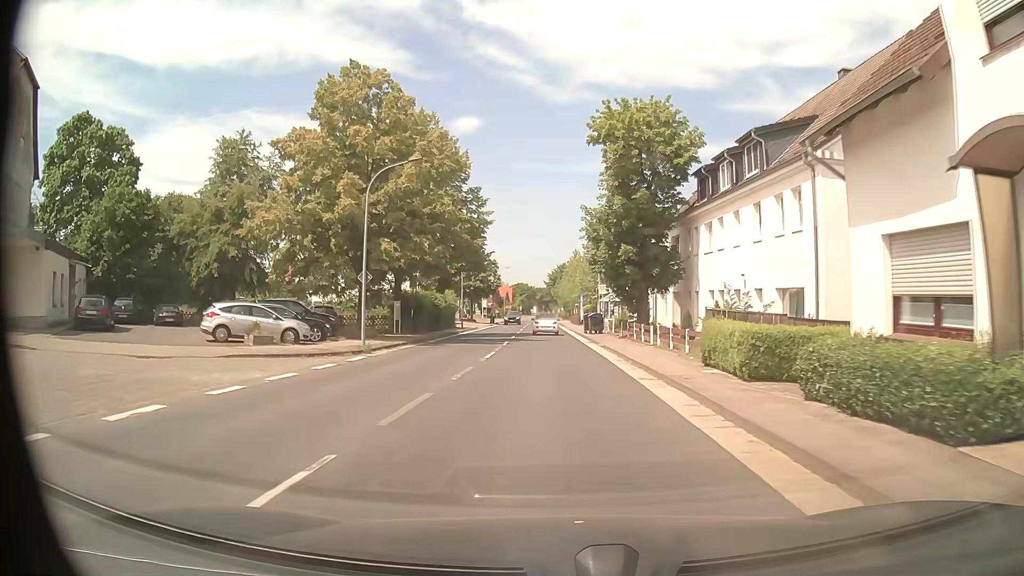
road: secondary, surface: asphalt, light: Day
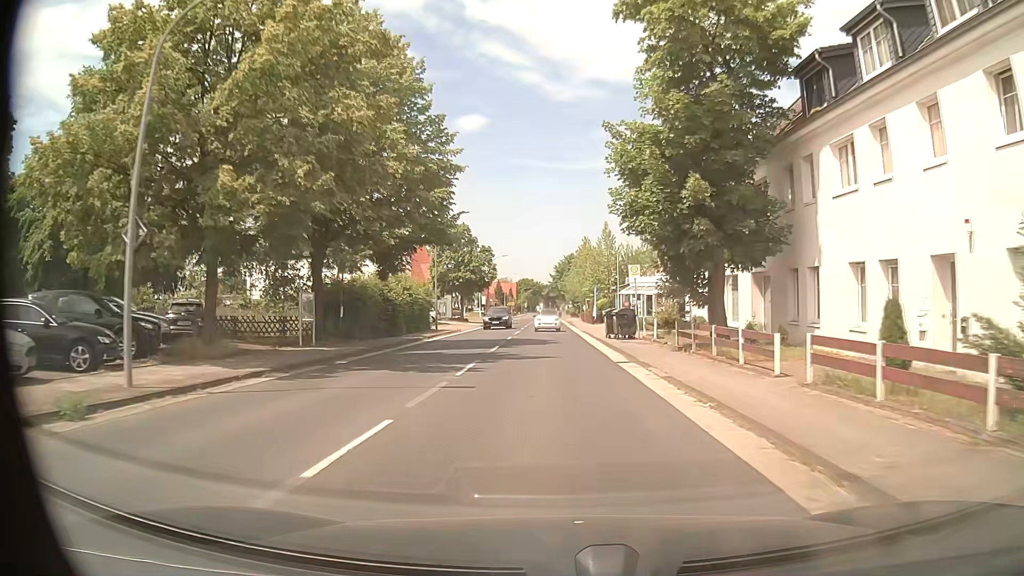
(0.0, +15.9) m; -1°
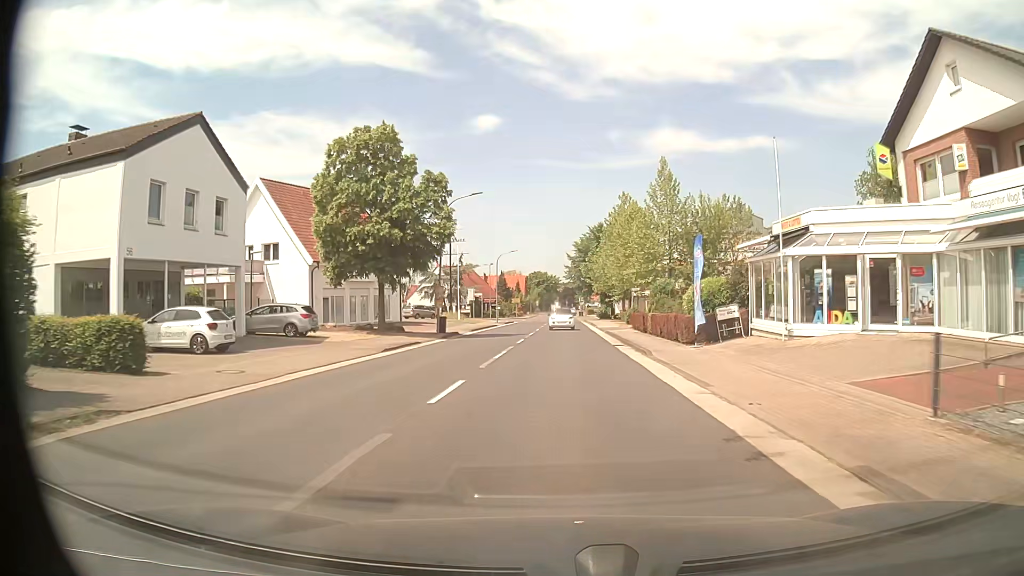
(-0.5, +41.0) m; -1°
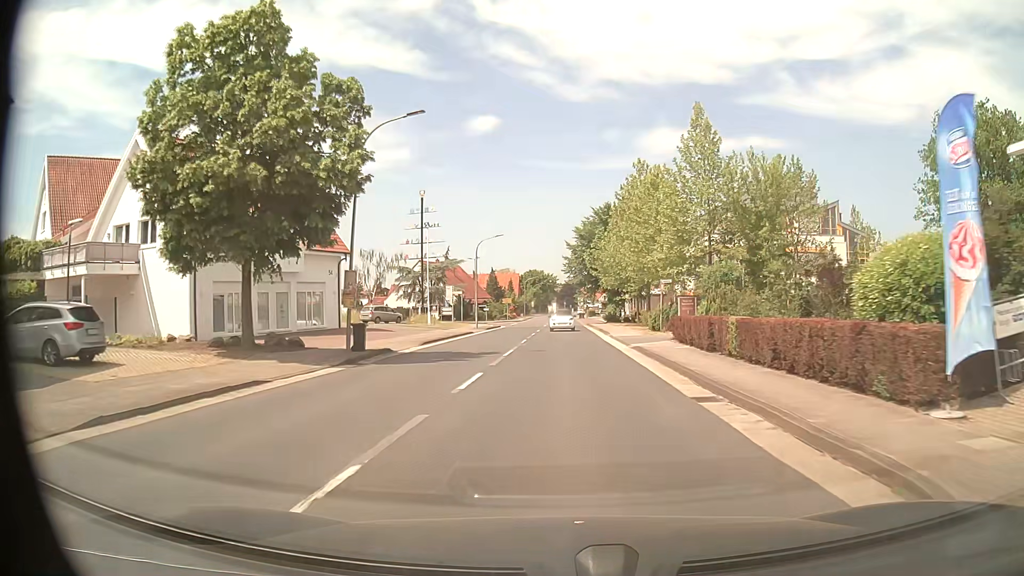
(0.0, +15.8) m; 0°
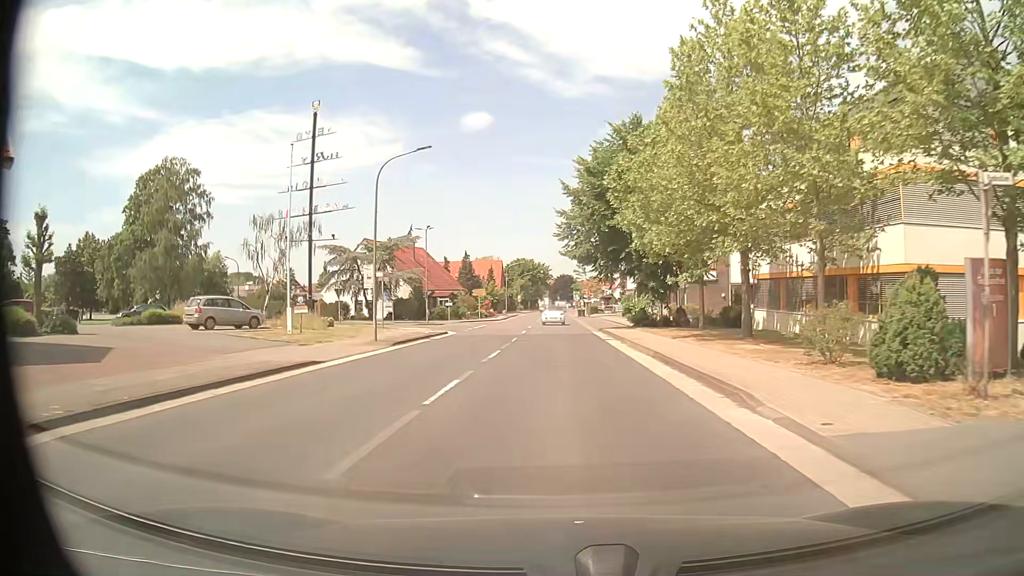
(+0.2, +29.2) m; 0°
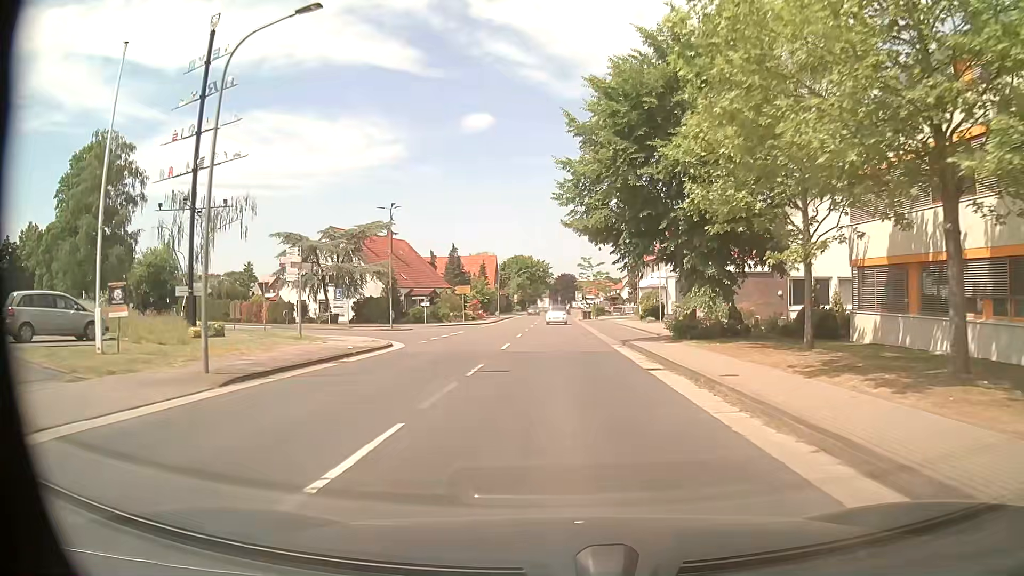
(0.0, +13.4) m; 0°
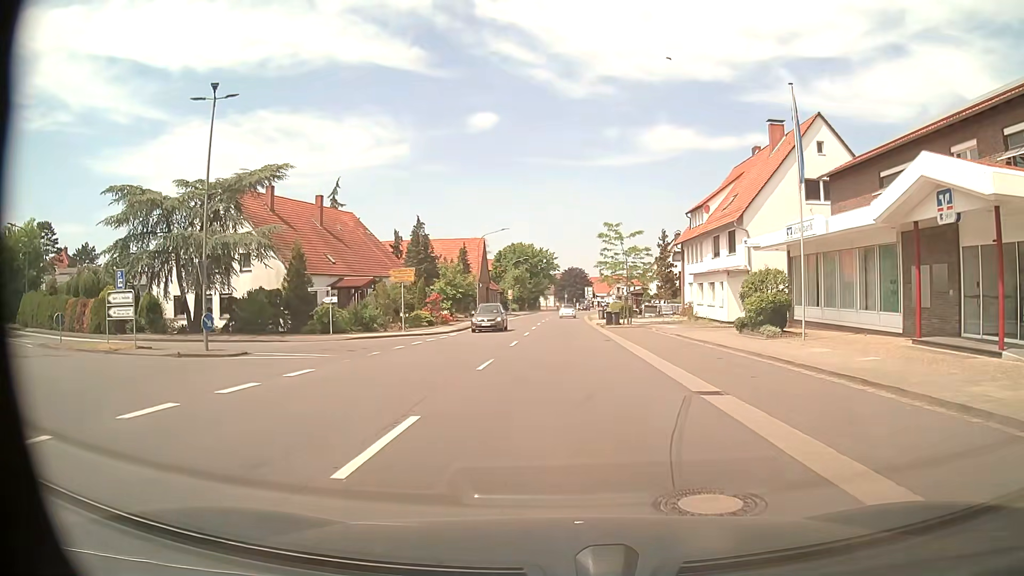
(-0.2, +26.1) m; -1°
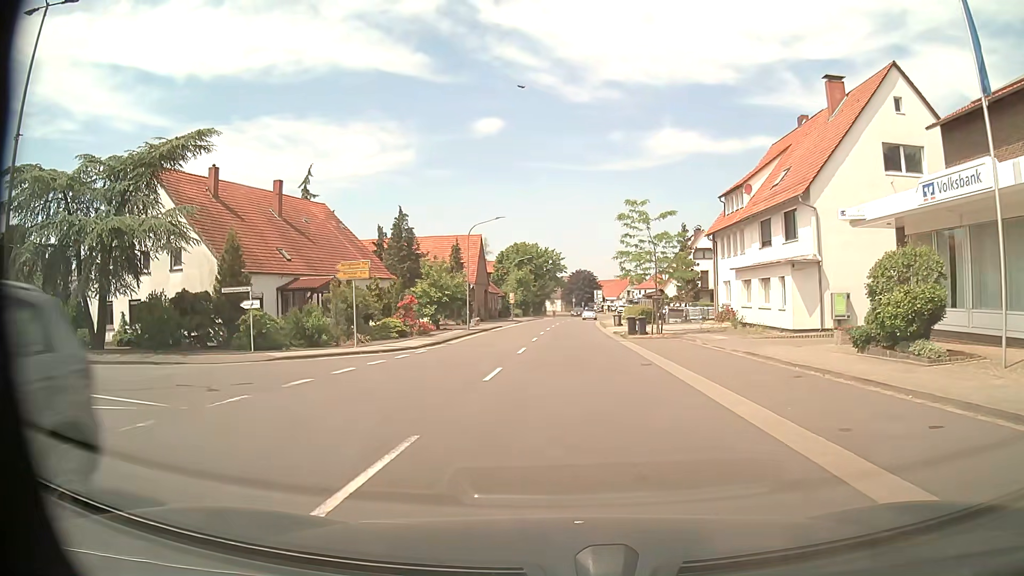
(+0.1, +9.7) m; 0°
(-2, +10) (-10, +16) (-20, +16) (-29, +19) (-38, +23) (-47, +28) (-56, +33) (-64, +38) (-73, +43) (-82, +48) m
